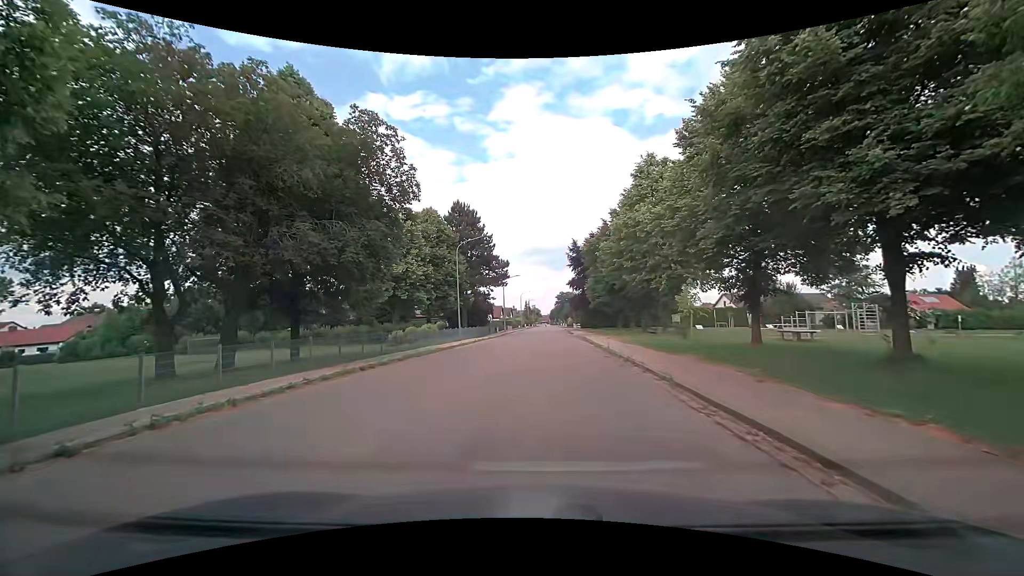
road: residential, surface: asphalt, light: Day
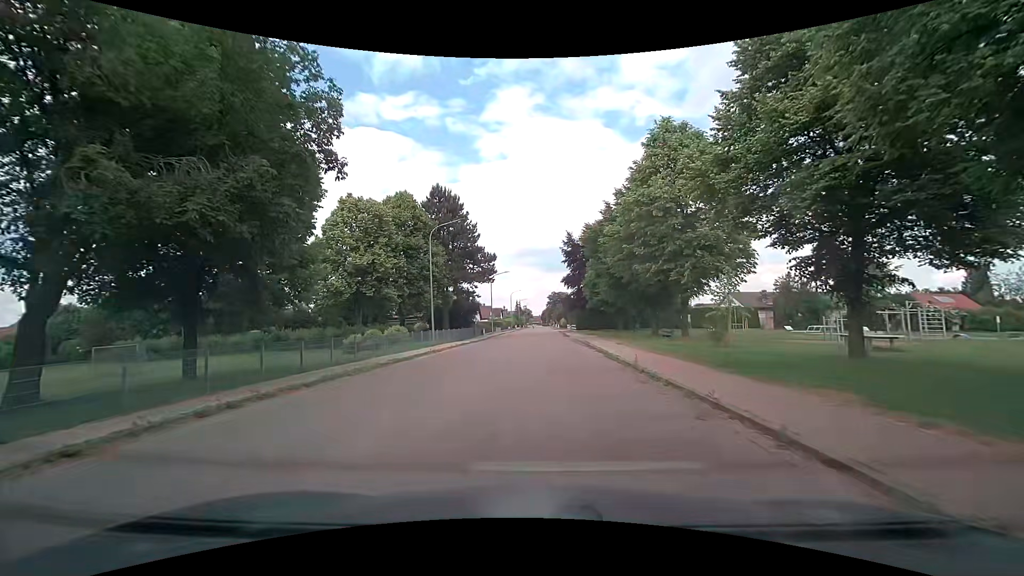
(+0.1, +8.0) m; +1°
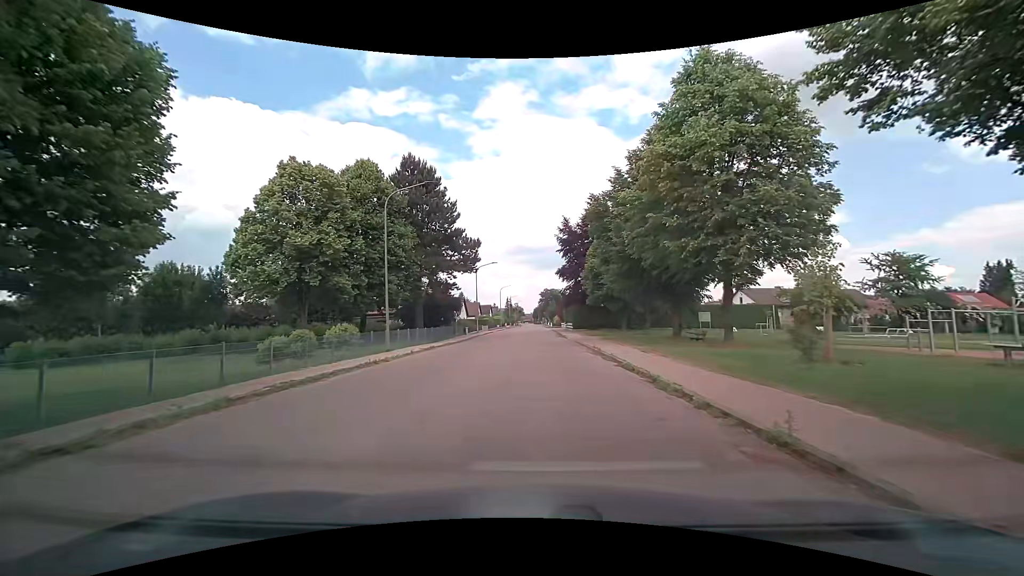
(+0.1, +9.2) m; +2°
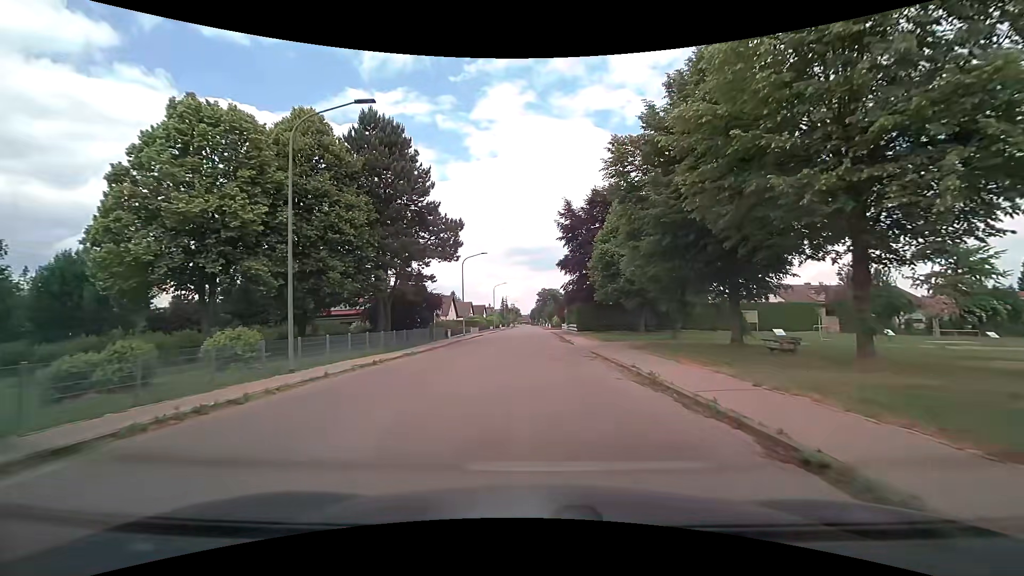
(0.0, +10.4) m; 0°
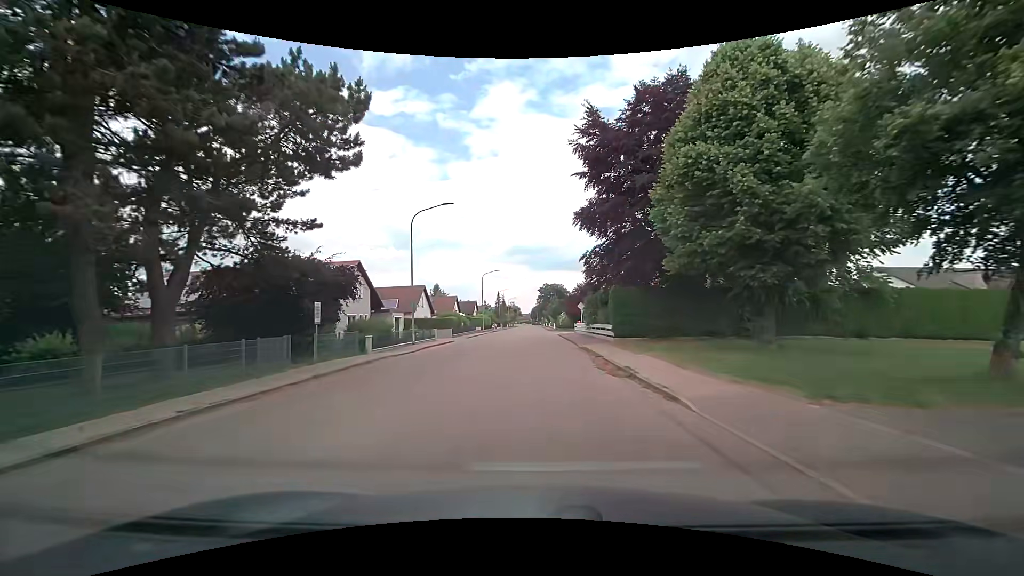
(0.0, +23.9) m; 0°
